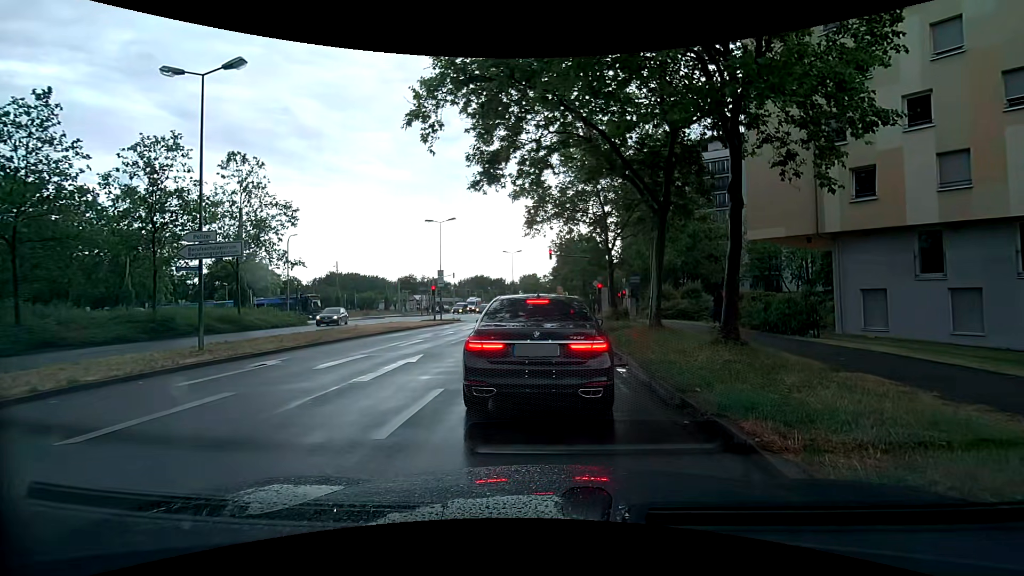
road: secondary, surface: asphalt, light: Day
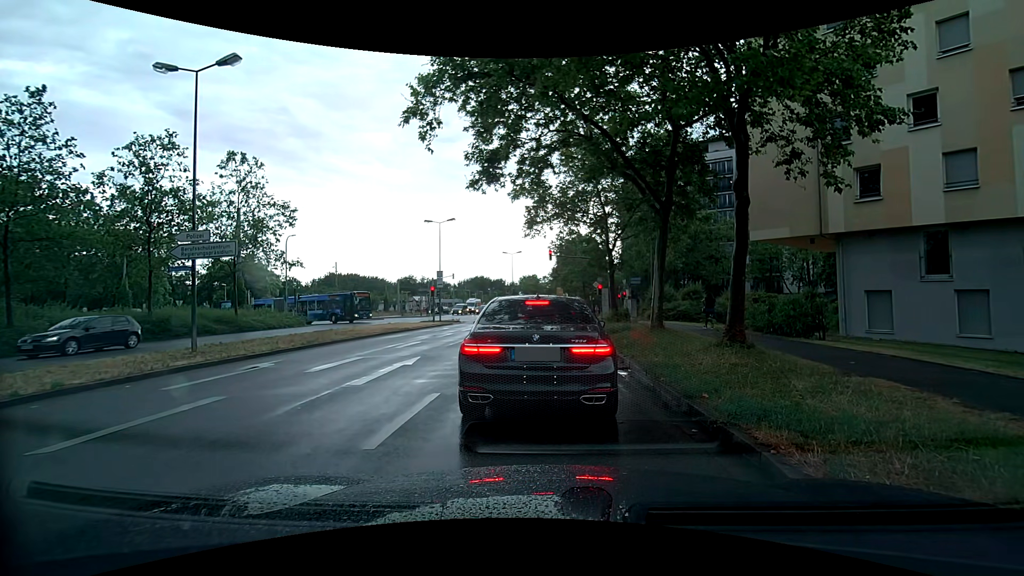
(0.0, +0.4) m; 0°
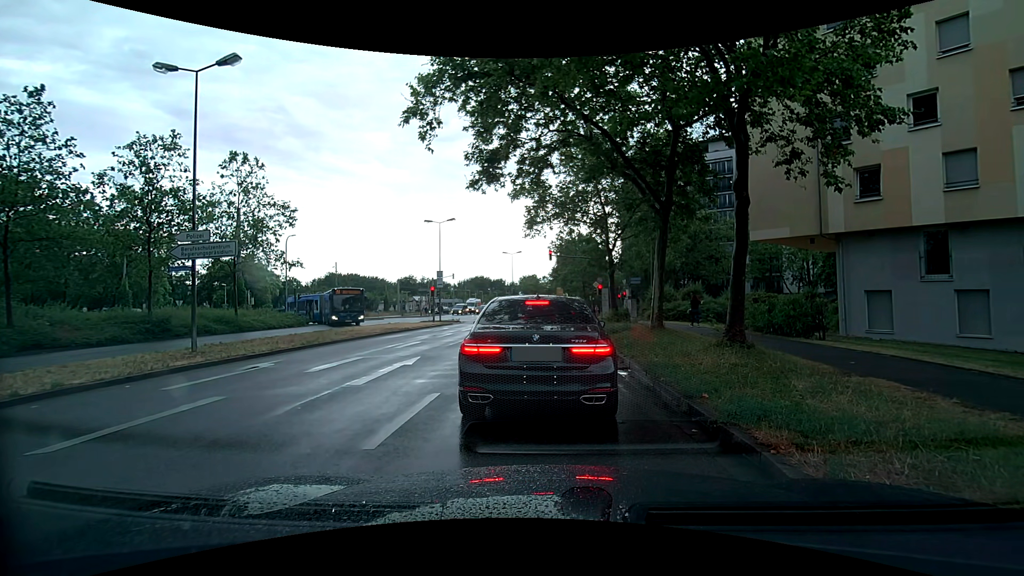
(0.0, 0.0) m; 0°
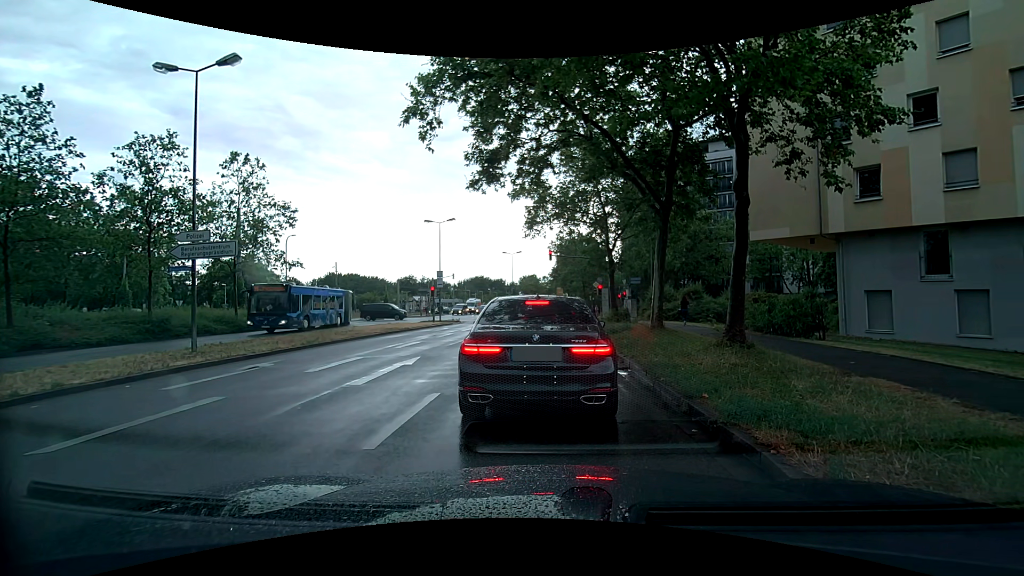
(0.0, 0.0) m; 0°
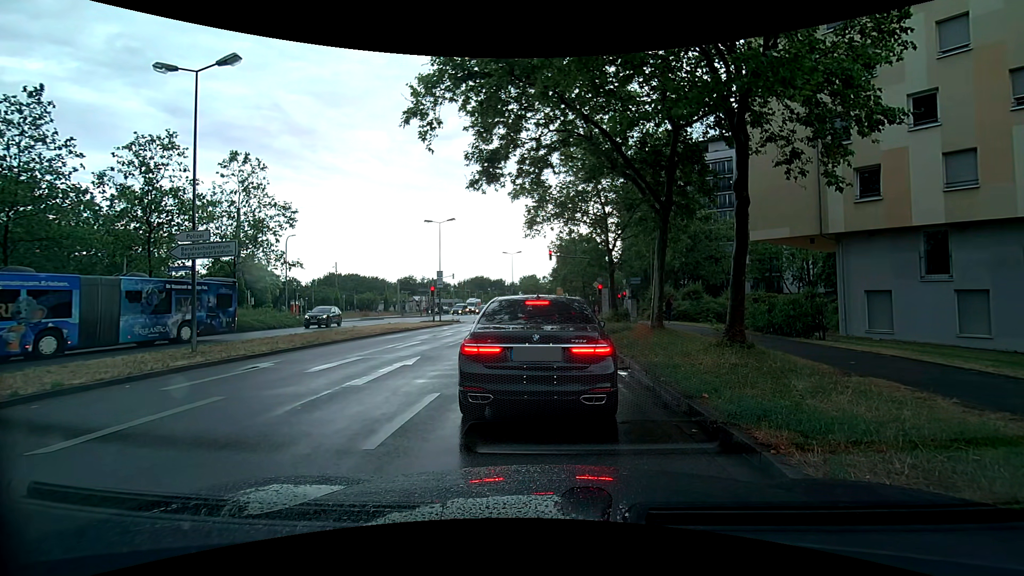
(0.0, 0.0) m; 0°
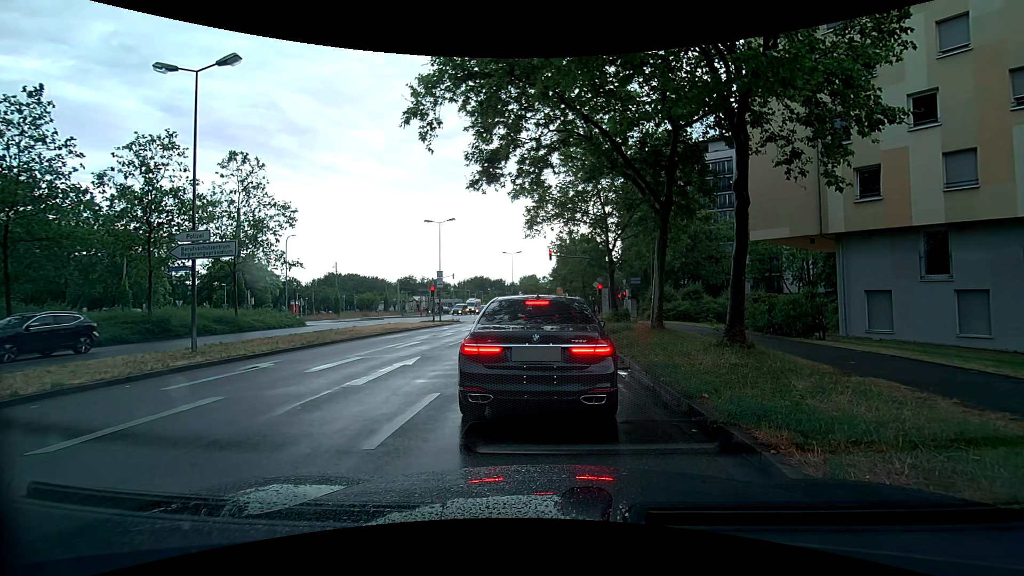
(0.0, 0.0) m; 0°
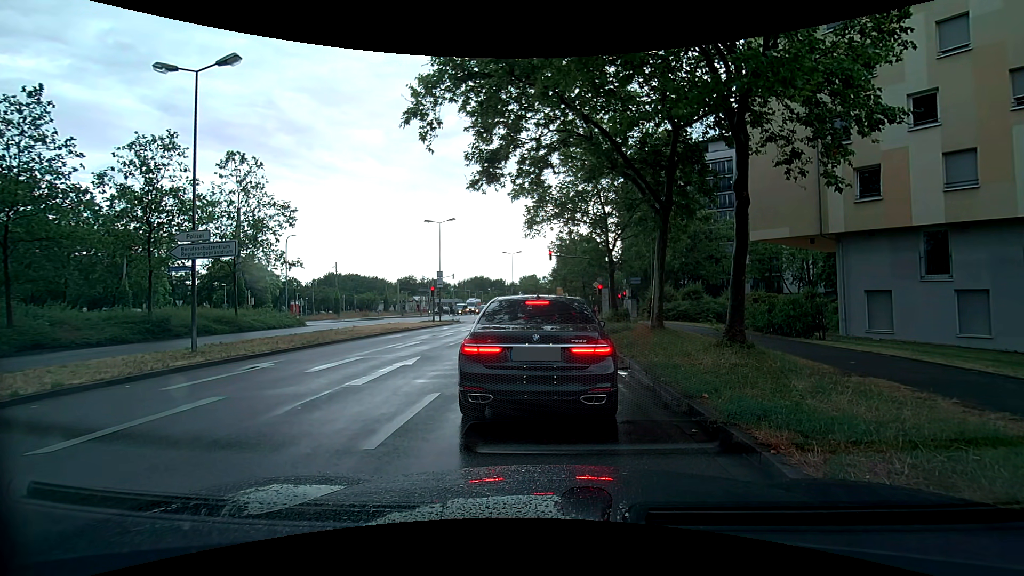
(0.0, 0.0) m; 0°
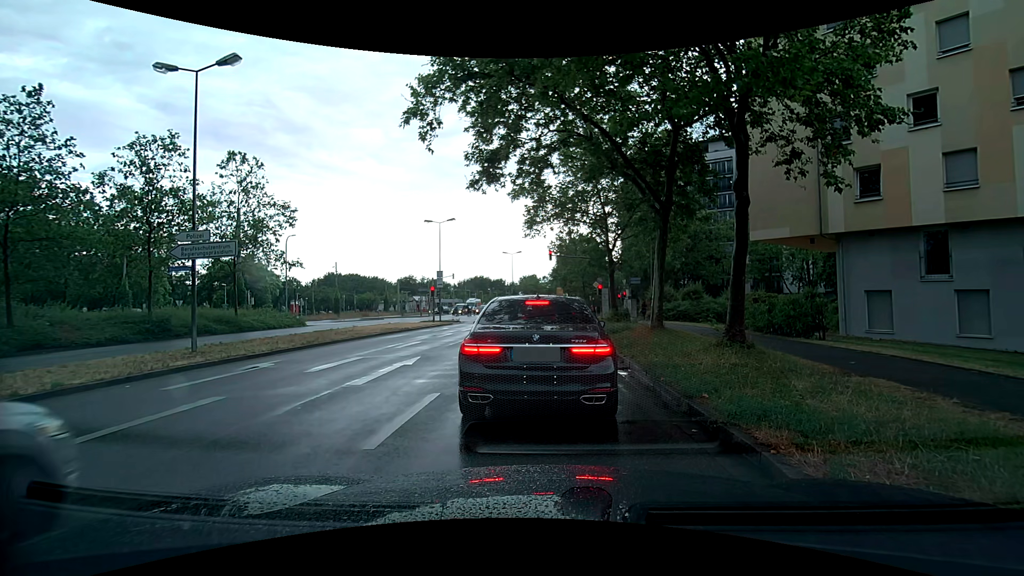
(0.0, 0.0) m; 0°
(0, +10) (0, +20) (0, +30) (0, +40) (0, +50) (+1, +60) (+1, +70) (+2, +80) (+2, +90) (+3, +100) m
